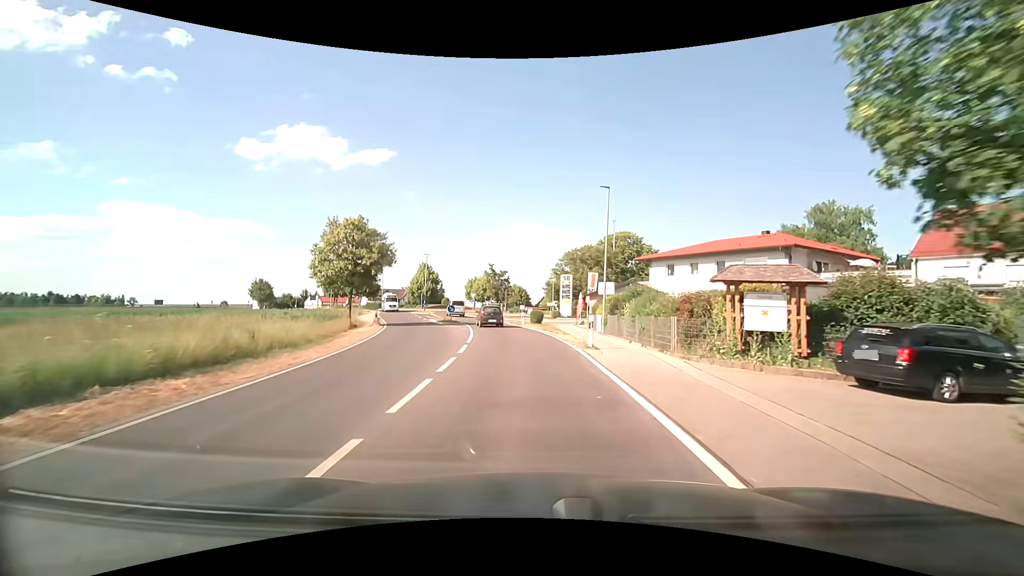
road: secondary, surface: asphalt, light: Day
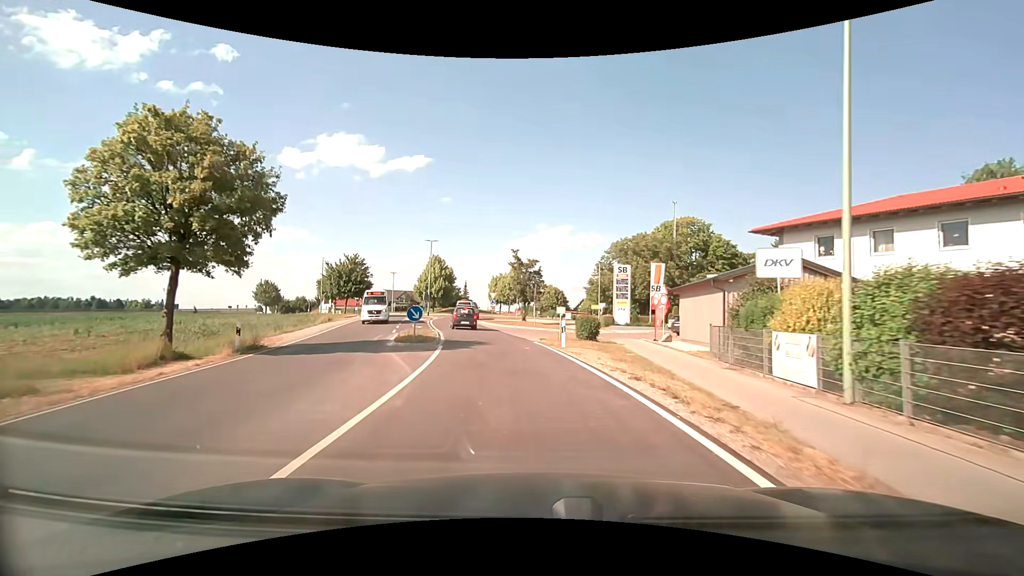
(-0.6, +20.3) m; -4°
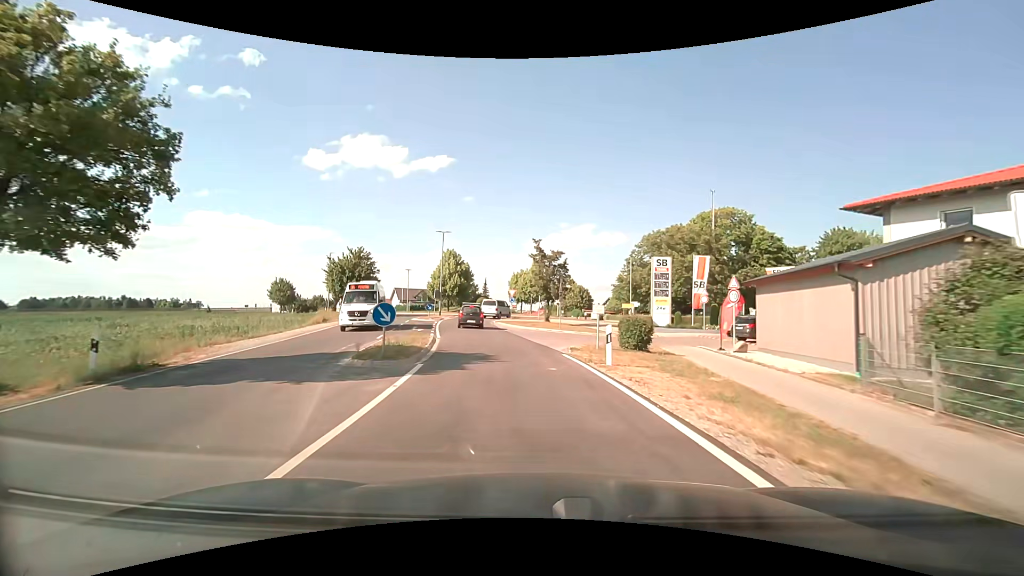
(-0.1, +6.4) m; -2°
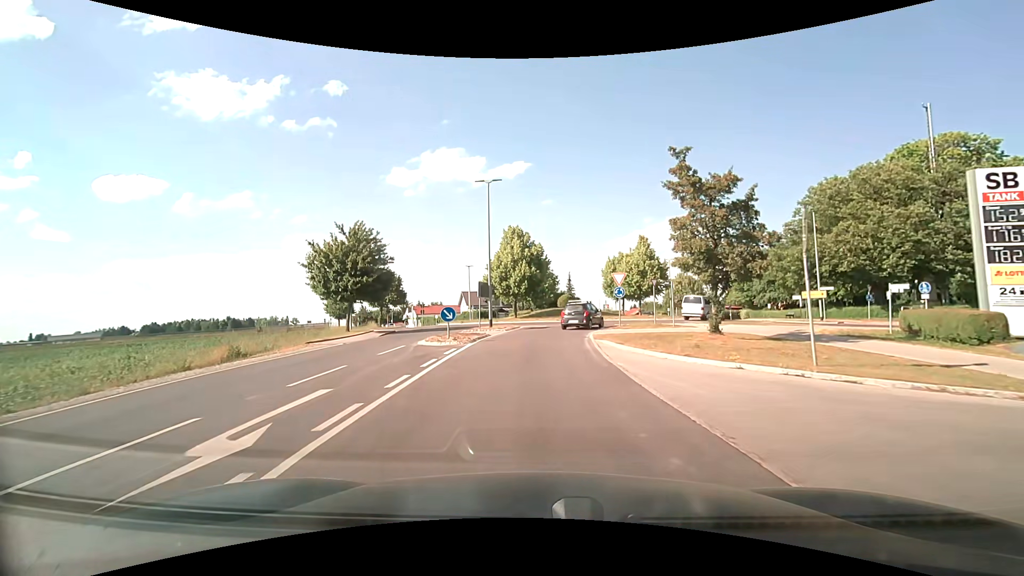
(-2.1, +22.9) m; -10°
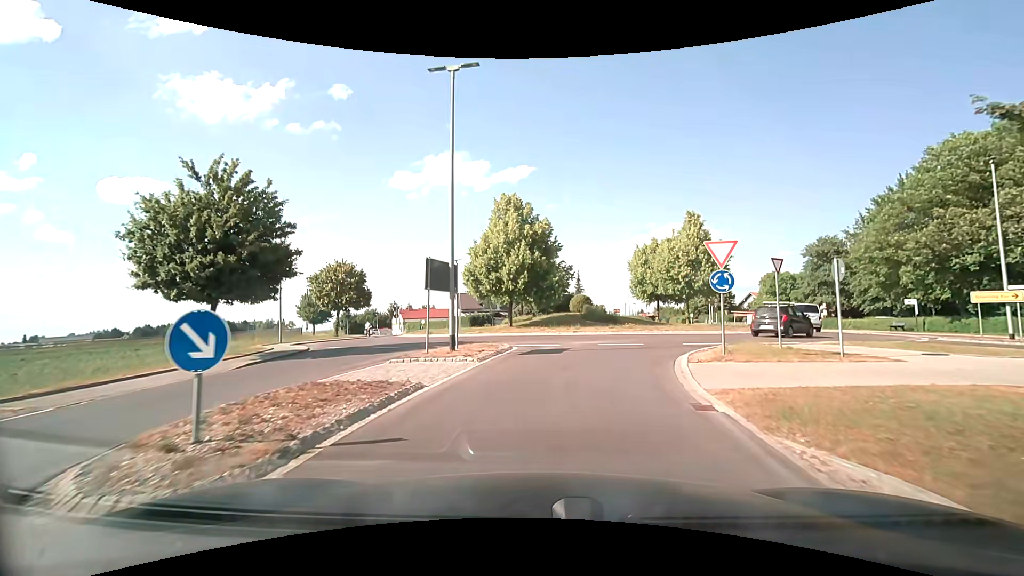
(-0.2, +14.5) m; -1°
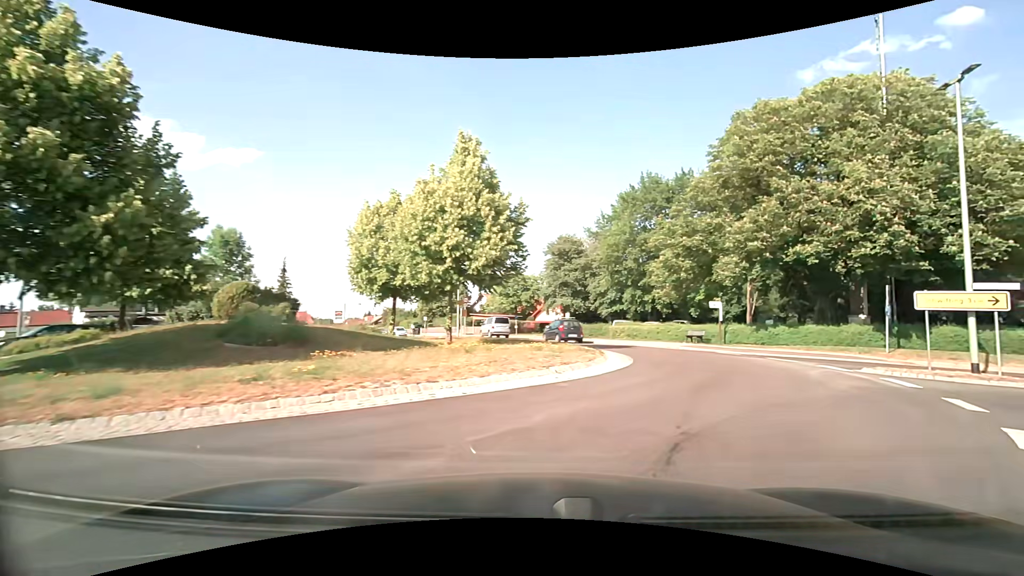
(+2.7, +18.0) m; +30°
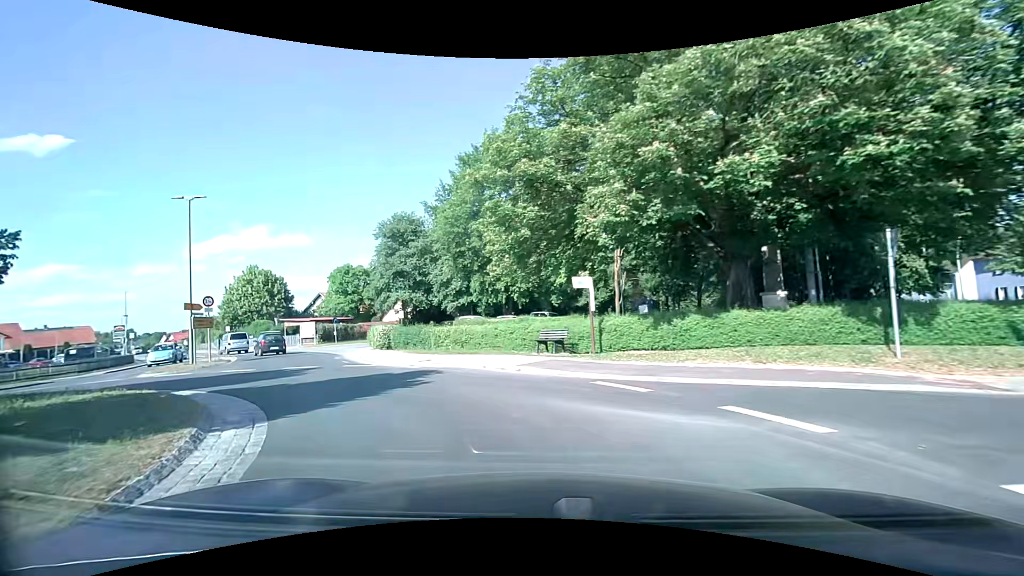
(+4.1, +13.5) m; +16°
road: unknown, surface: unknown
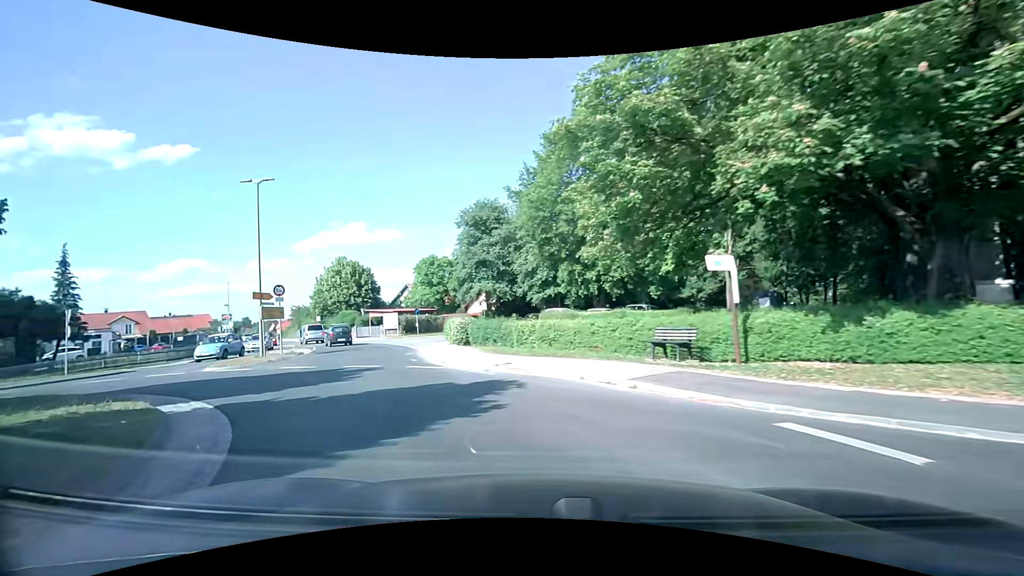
(-0.3, +3.8) m; -10°
(-3, +10) (-10, +16) (-20, +16) (-30, +15) (-40, +16) (-49, +19) (-59, +22) (-68, +24) (-78, +27) (-88, +30) m
